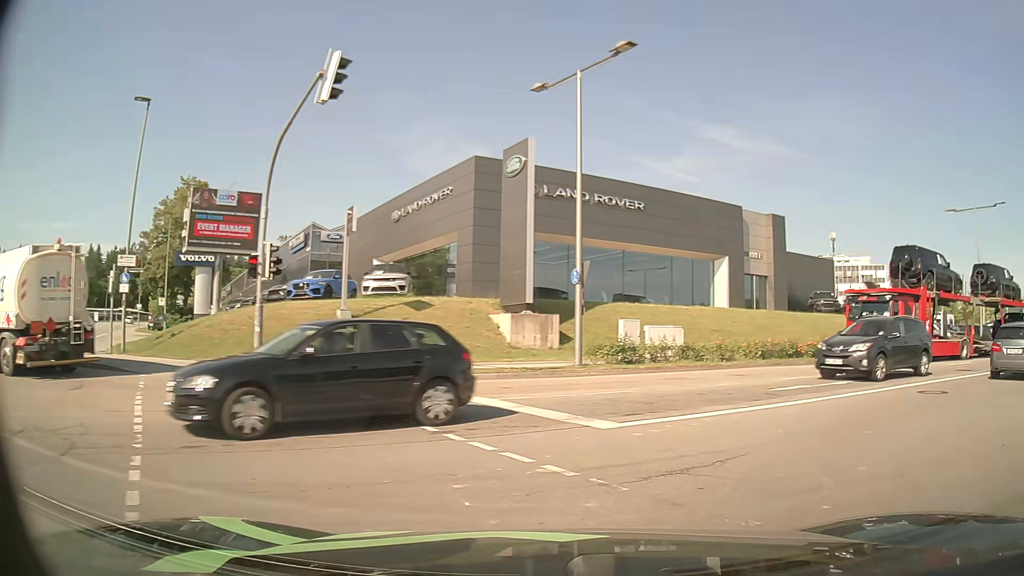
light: Day
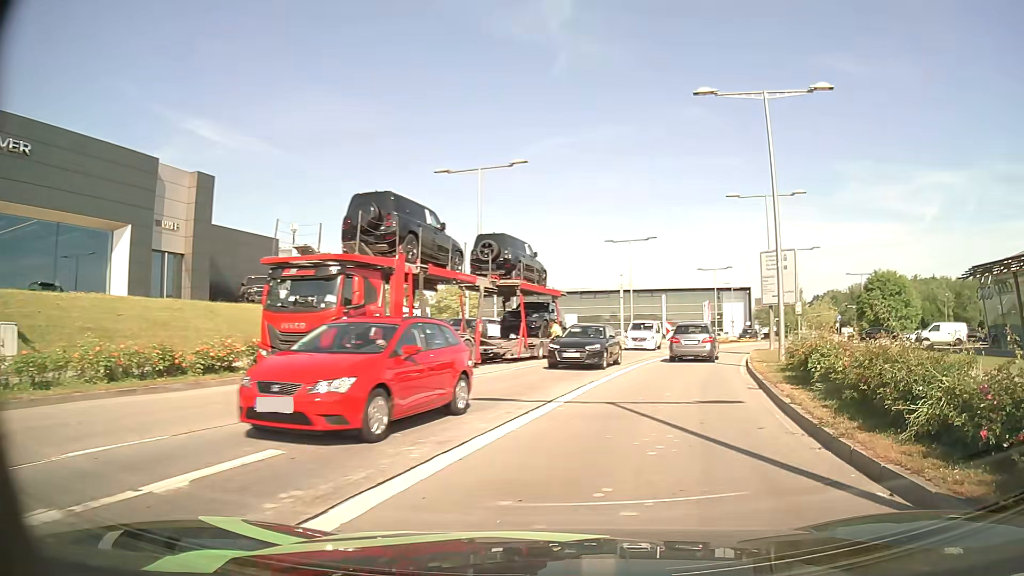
(+4.6, +10.1) m; +47°
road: secondary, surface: asphalt
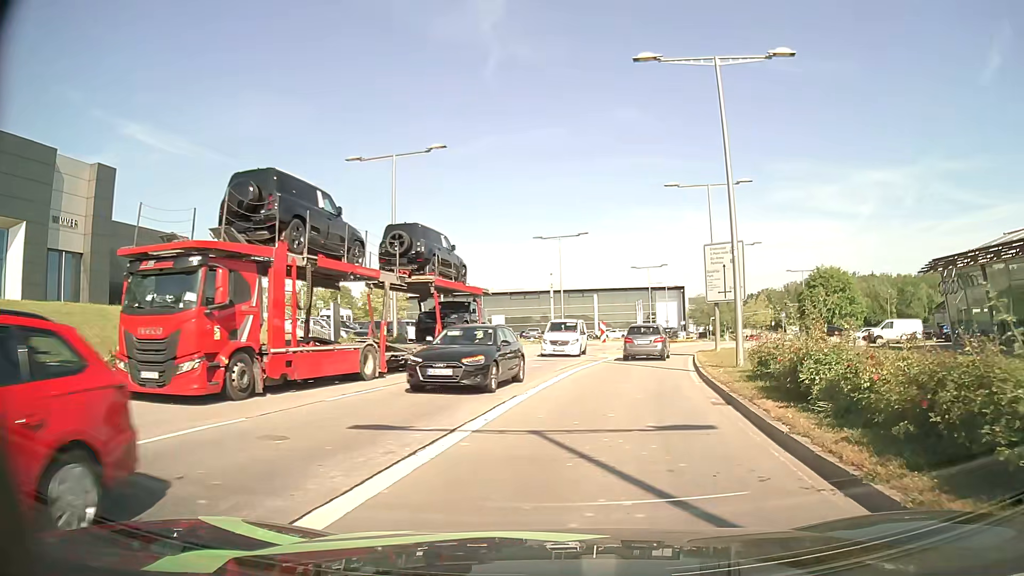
(+0.2, +3.2) m; +5°
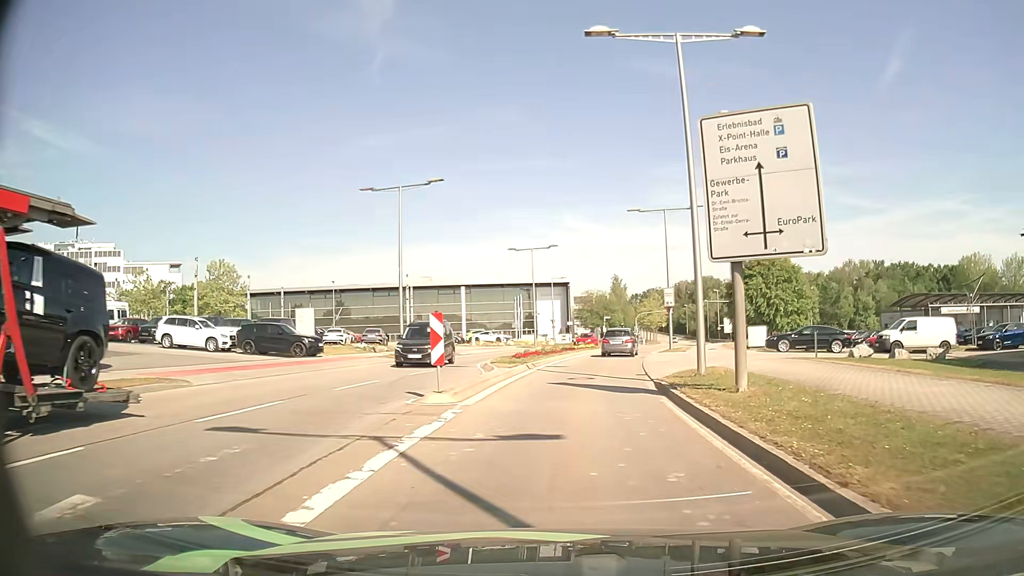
(+2.4, +20.5) m; +11°
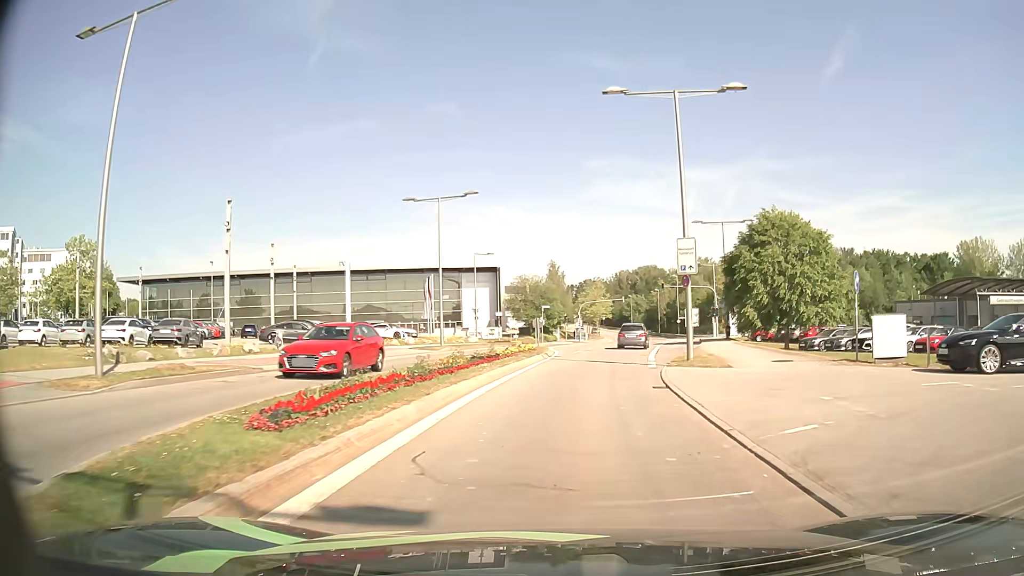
(+1.0, +21.7) m; +6°
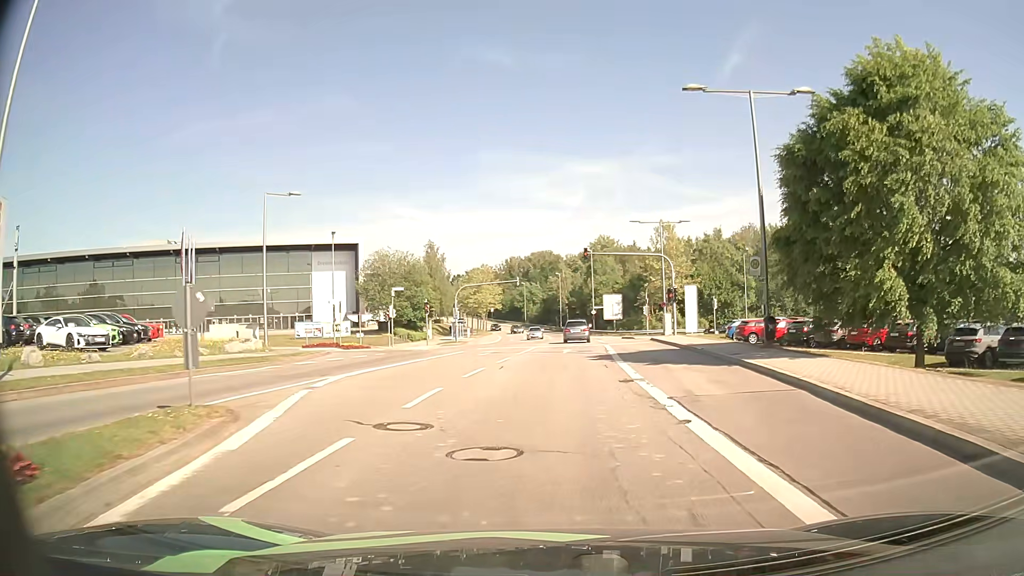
(+2.5, +29.8) m; +9°
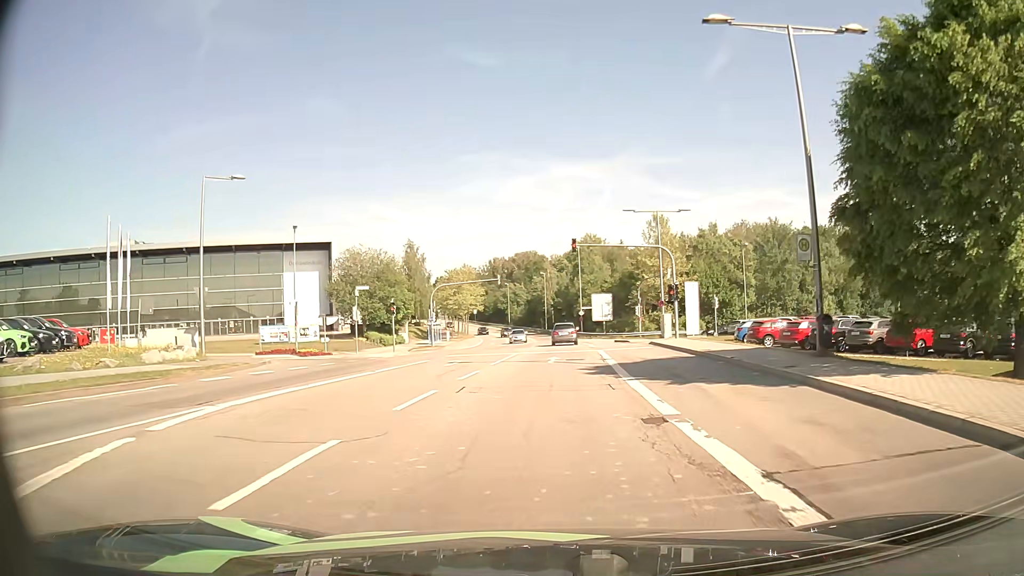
(+0.1, +5.9) m; +1°
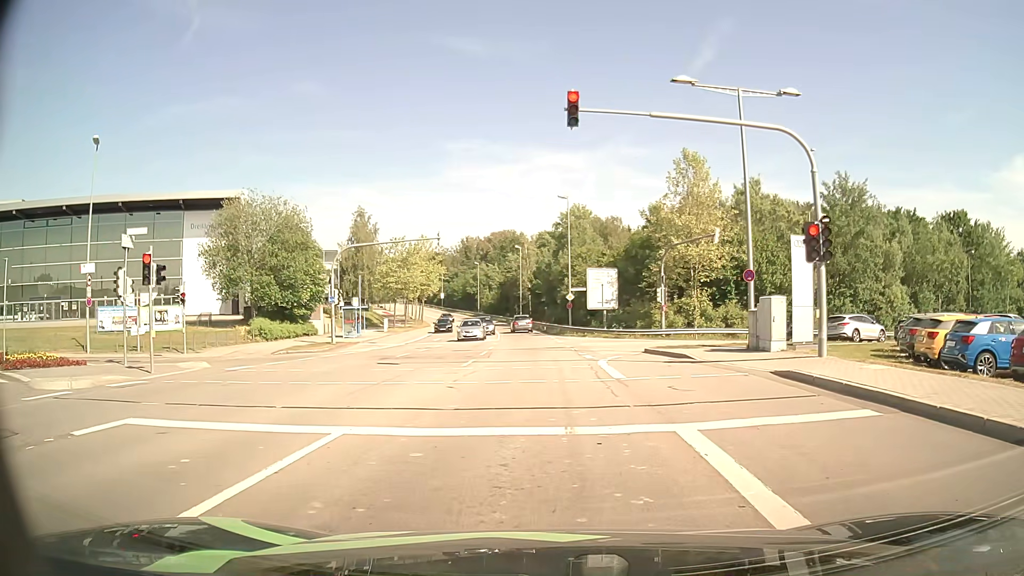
(+0.5, +24.5) m; +2°
(0, +10) (0, +20) (-1, +30) (-1, +40) (-2, +50) (-3, +60) (-4, +70) (-5, +80) (-7, +90) (-9, +99) m
